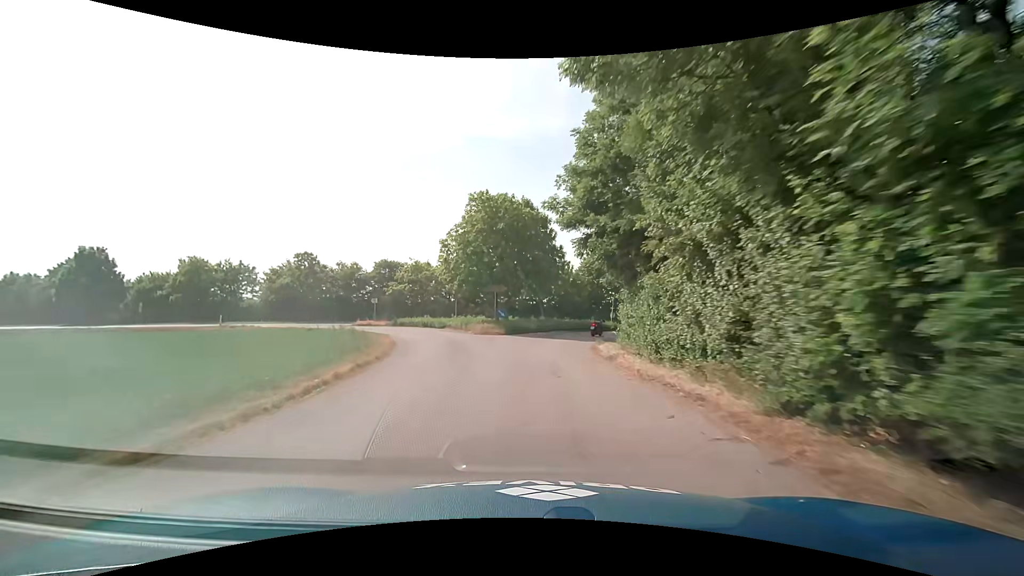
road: service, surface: asphalt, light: Day
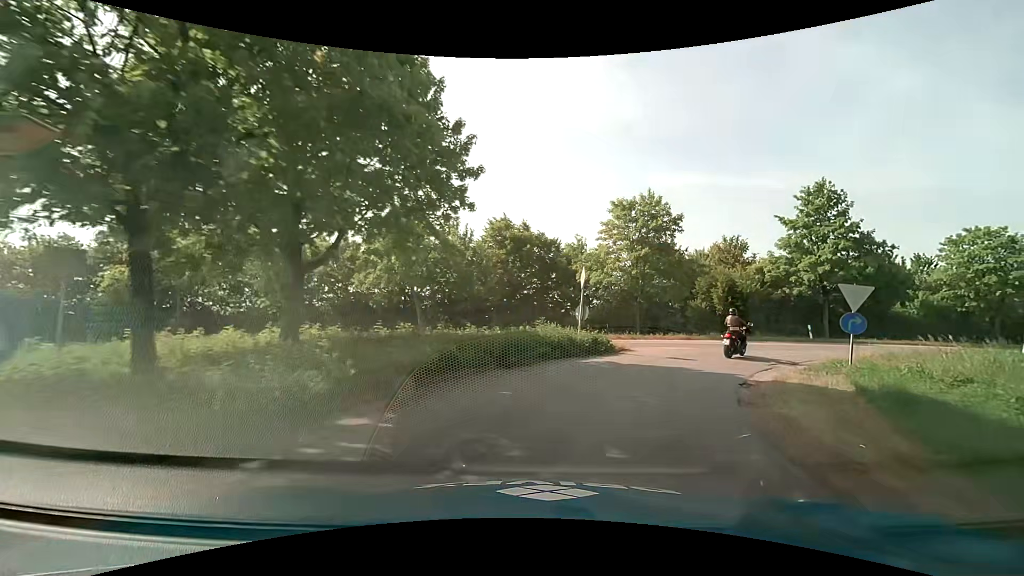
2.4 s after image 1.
(+0.9, +26.4) m; +11°
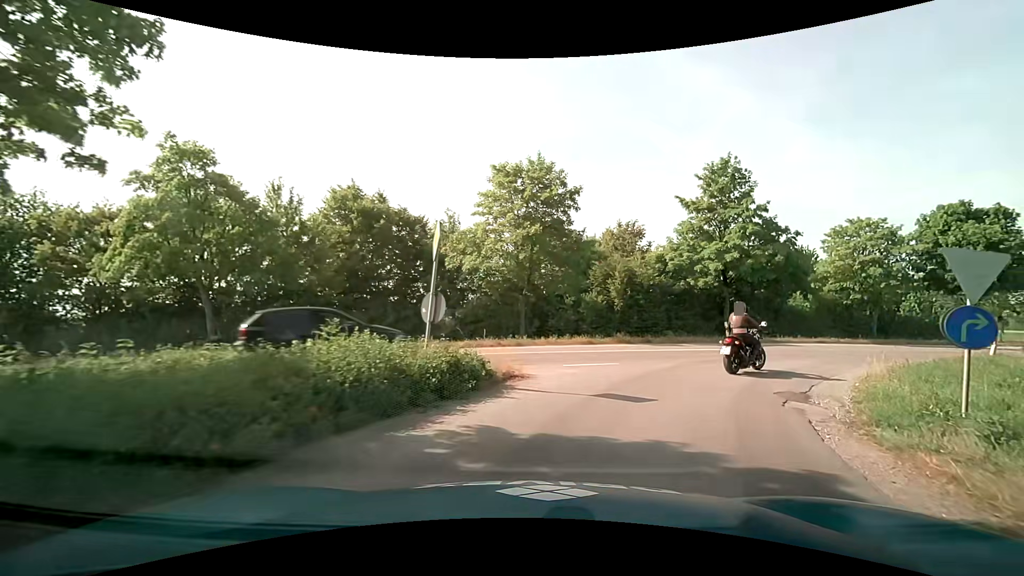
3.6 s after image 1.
(+1.0, +8.4) m; +15°
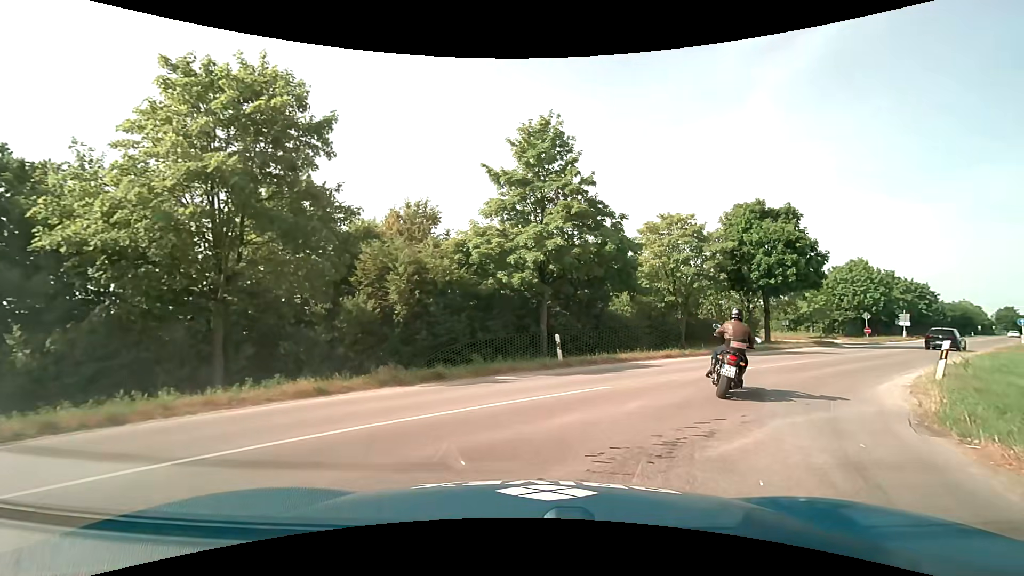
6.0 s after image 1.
(+1.9, +10.5) m; +22°
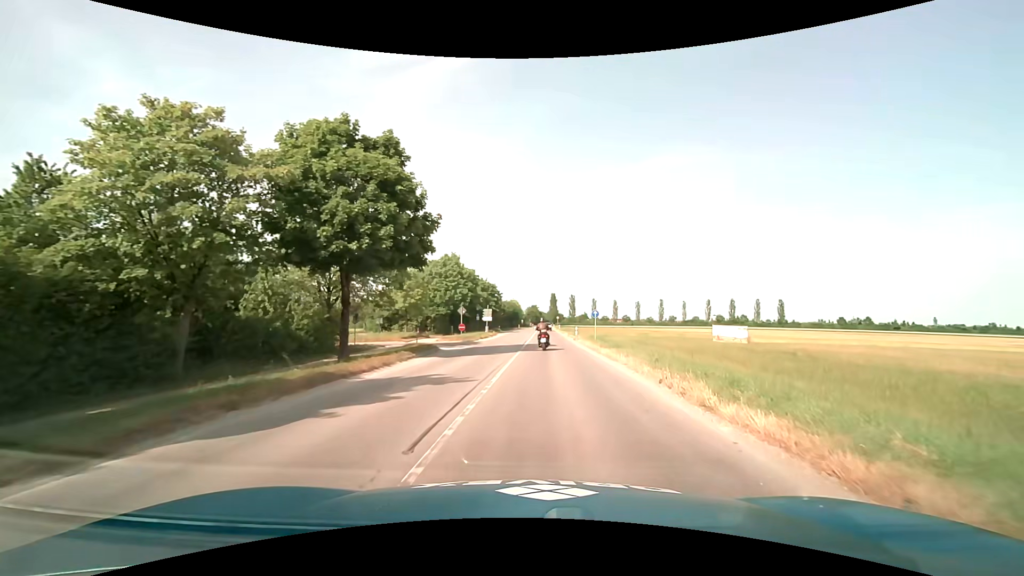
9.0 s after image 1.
(+7.1, +16.6) m; +42°
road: tertiary
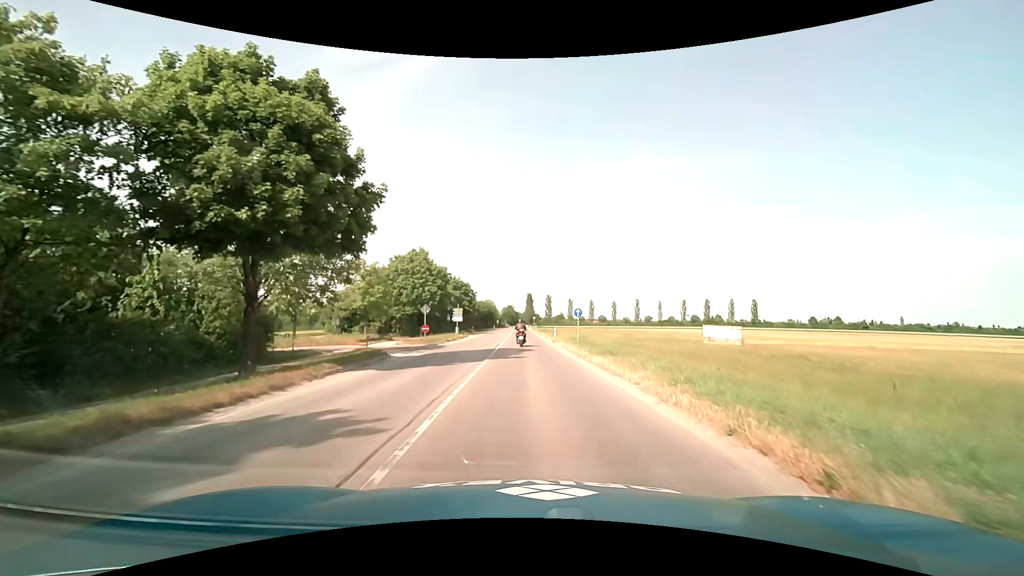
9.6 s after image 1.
(+0.2, +5.4) m; +3°
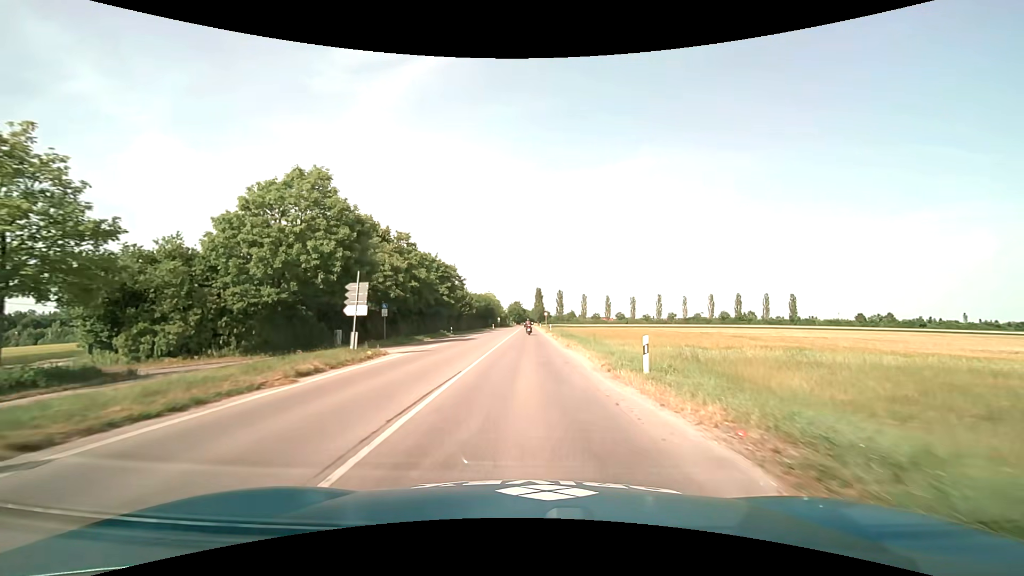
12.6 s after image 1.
(0.0, +36.3) m; -1°
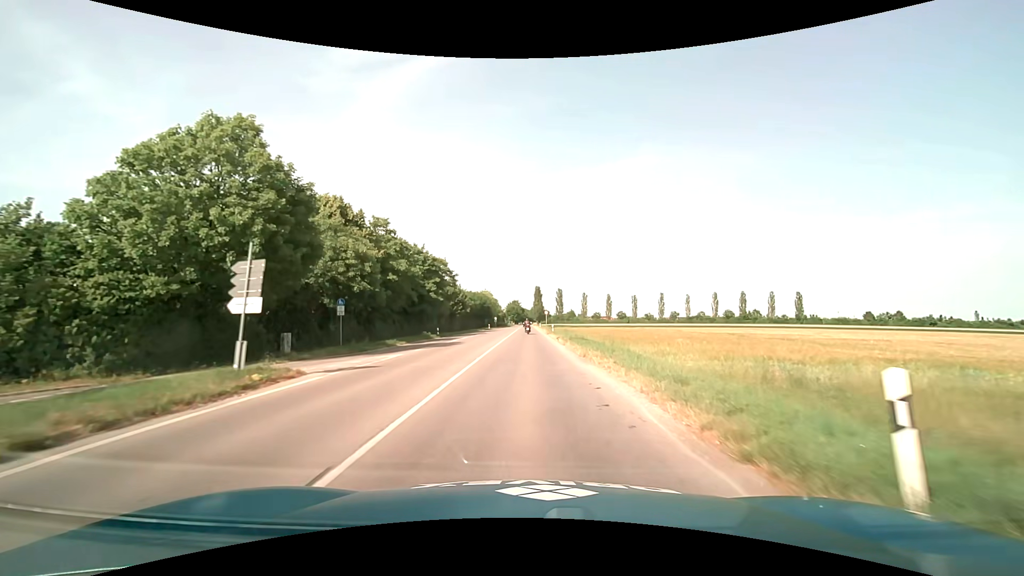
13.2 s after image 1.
(0.0, +8.6) m; 0°
